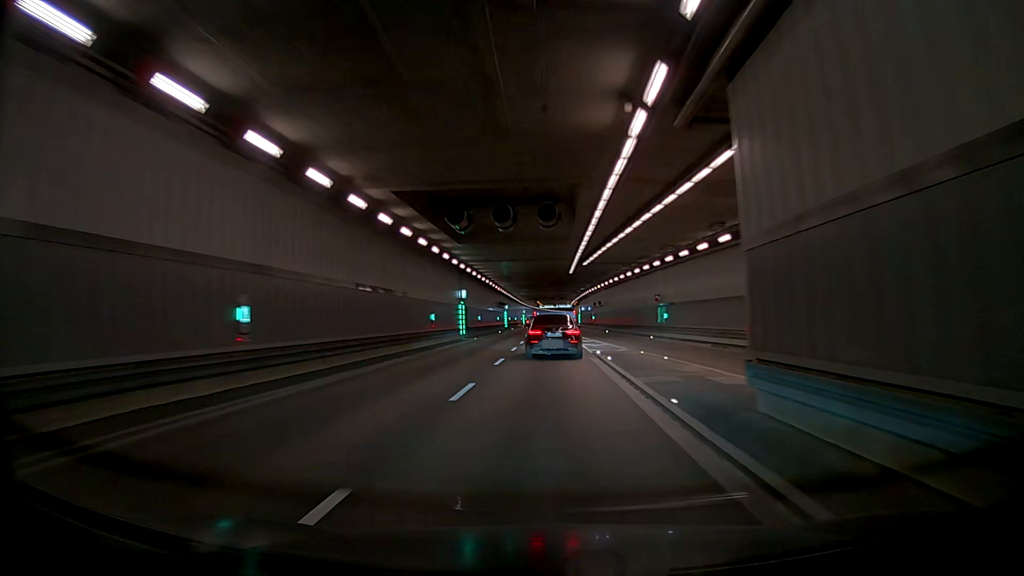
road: trunk_link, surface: asphalt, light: Day
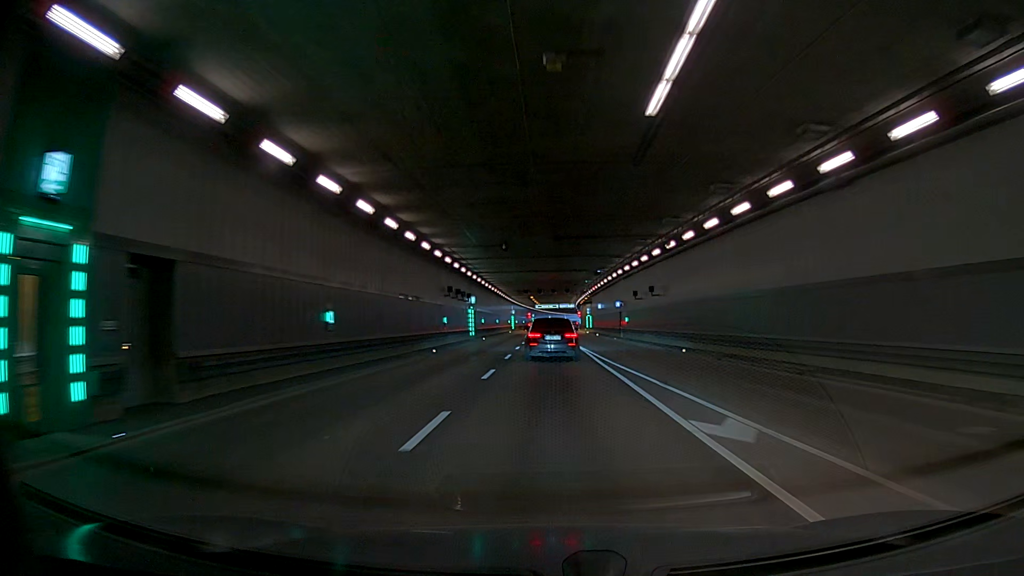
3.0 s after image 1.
(0.0, +40.3) m; 0°
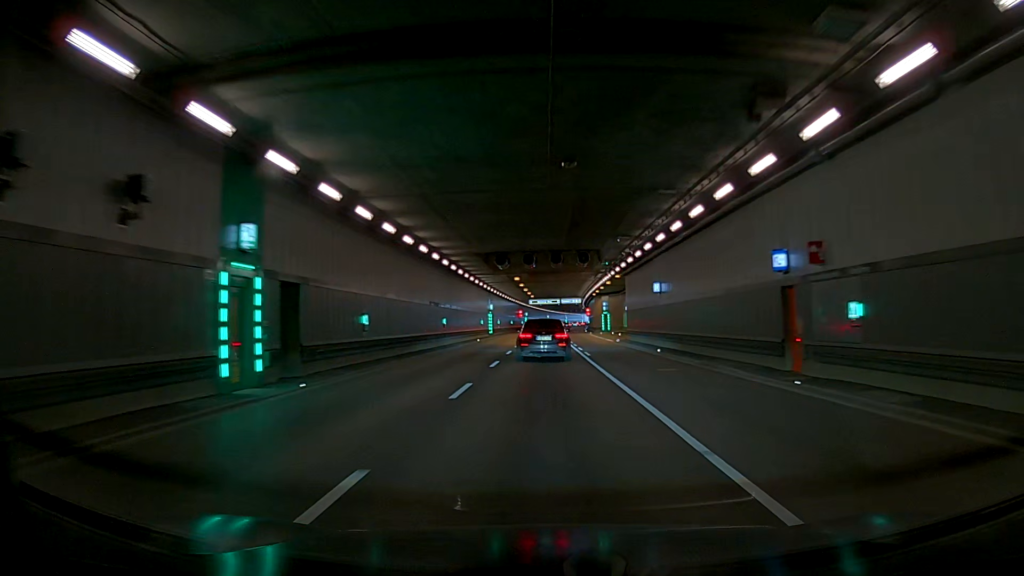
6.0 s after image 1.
(0.0, +40.4) m; 0°
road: trunk
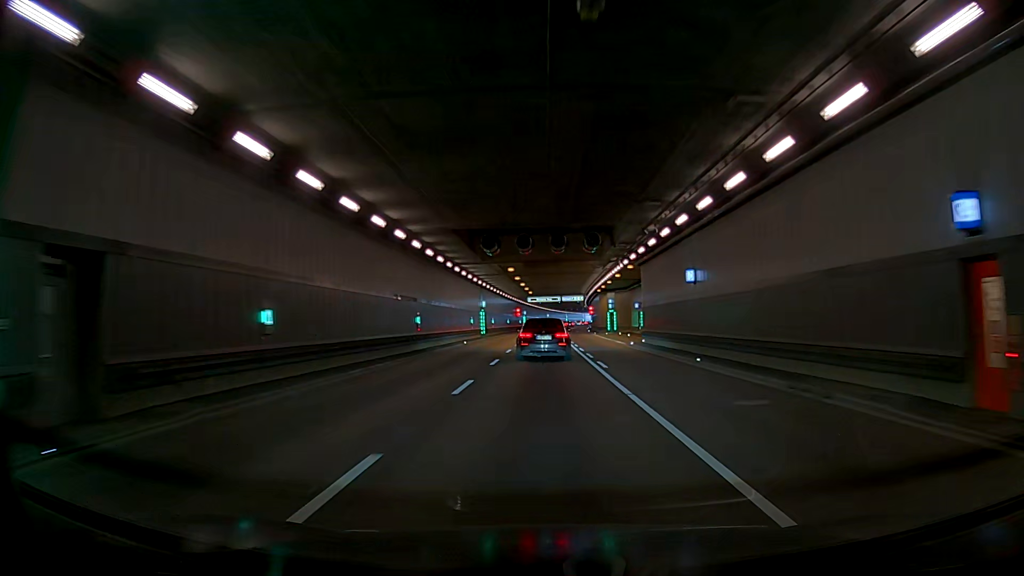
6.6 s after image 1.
(0.0, +8.3) m; 0°
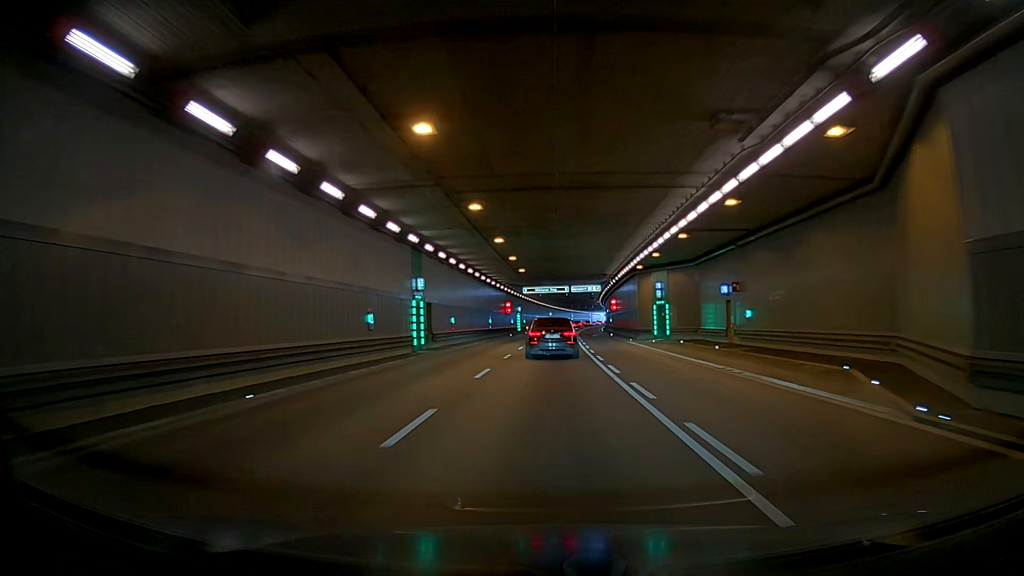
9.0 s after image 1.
(0.0, +32.6) m; 0°
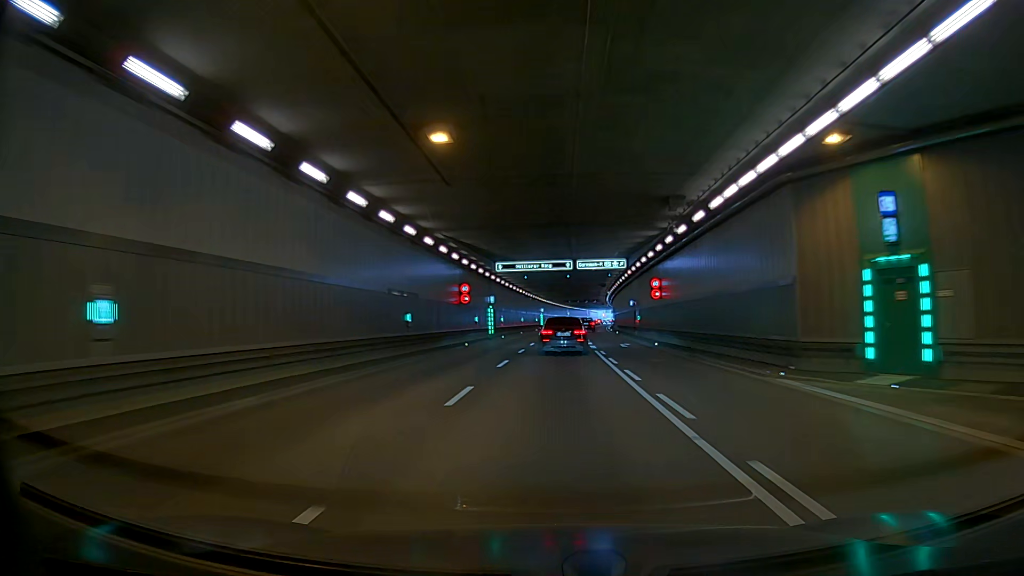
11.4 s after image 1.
(0.0, +32.7) m; 0°
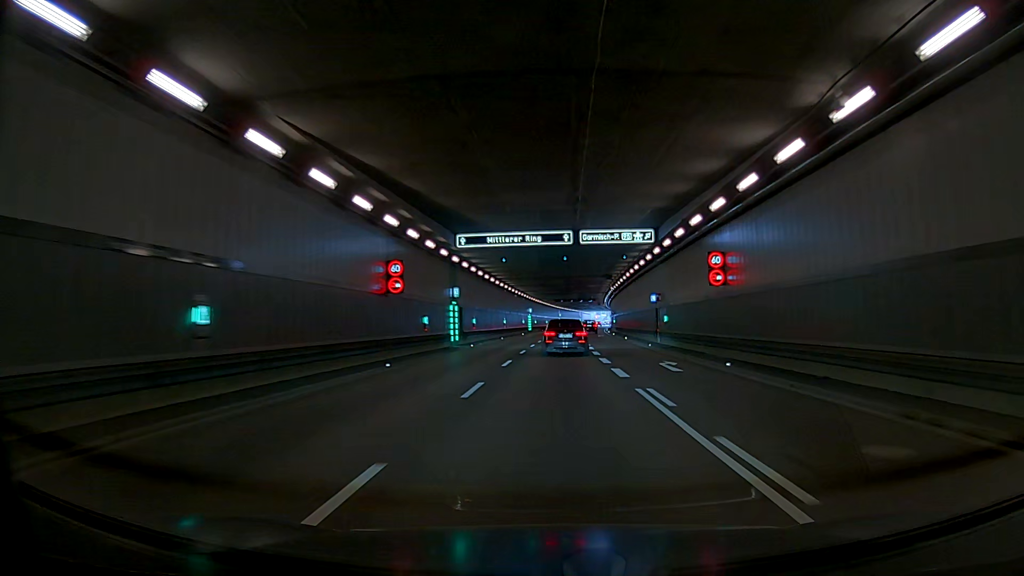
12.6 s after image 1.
(0.0, +16.6) m; 0°
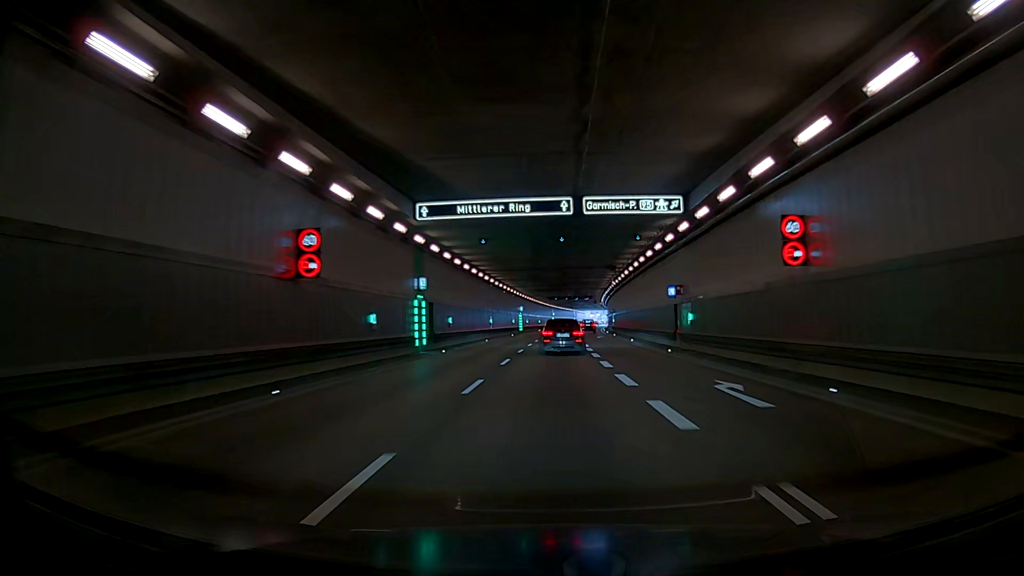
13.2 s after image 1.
(0.0, +8.4) m; 0°
